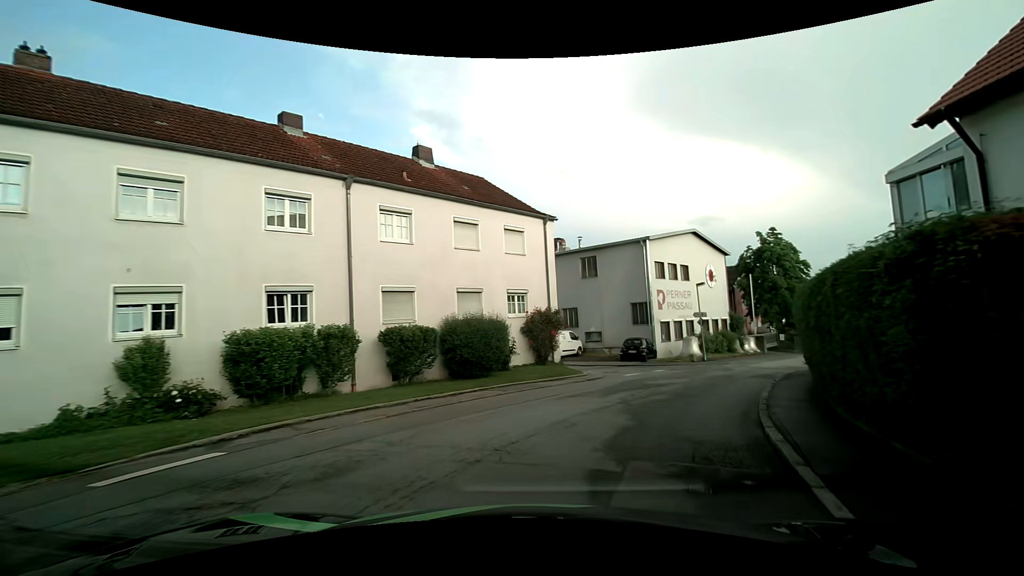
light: Day
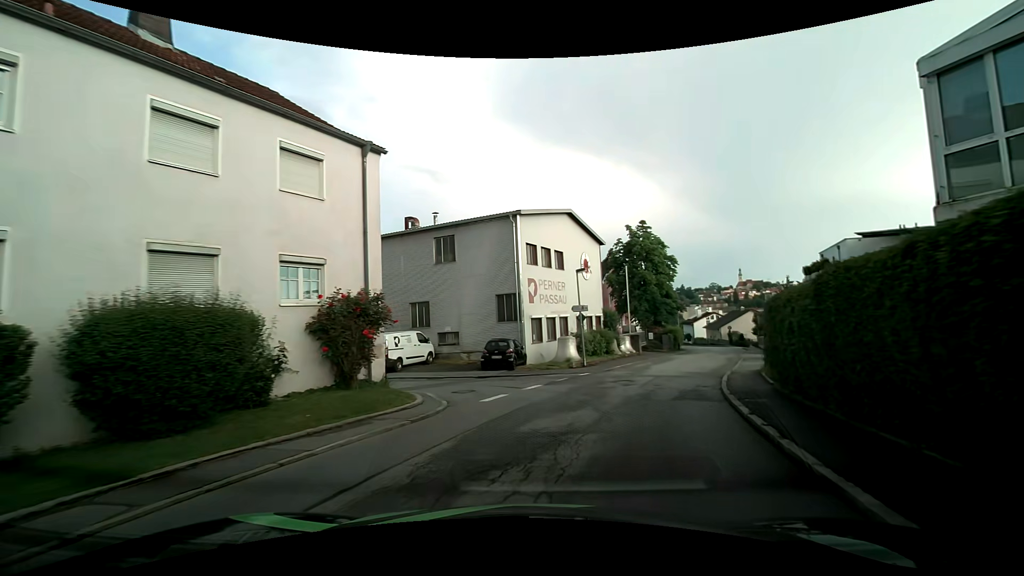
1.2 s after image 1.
(+1.3, +8.3) m; +18°
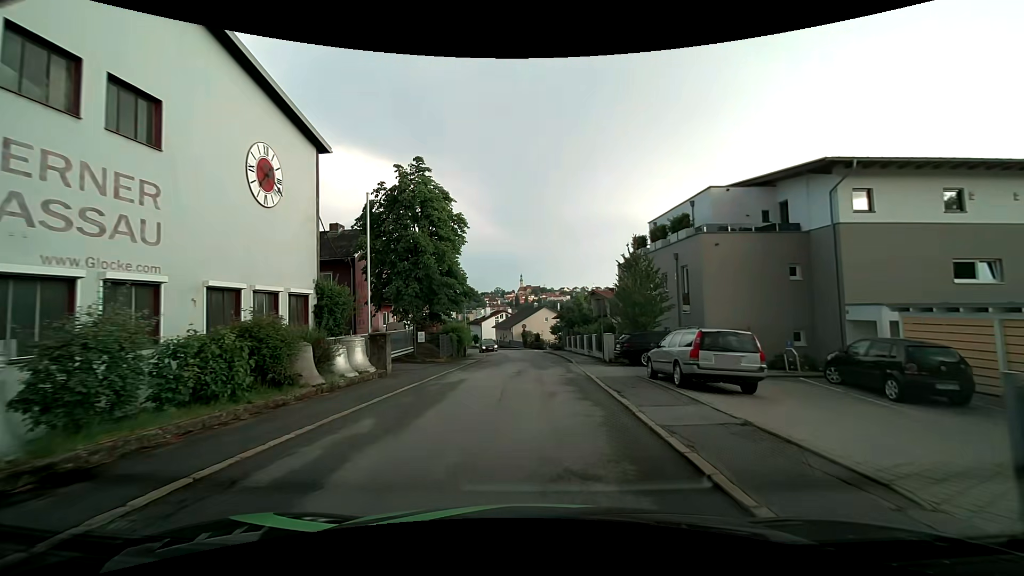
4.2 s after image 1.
(+4.5, +20.0) m; +22°
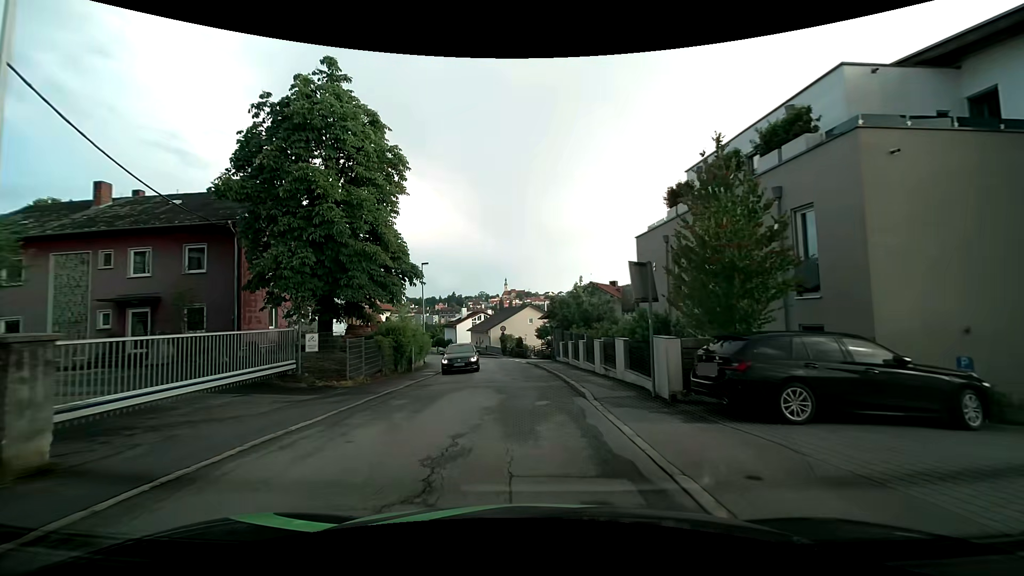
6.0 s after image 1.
(+0.3, +12.7) m; +2°
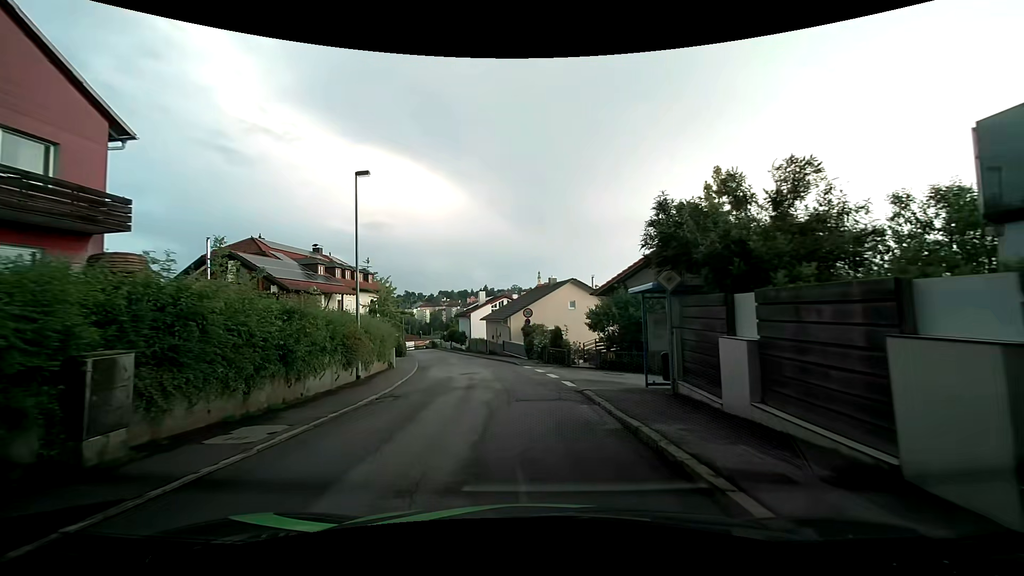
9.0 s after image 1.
(-0.7, +21.2) m; -4°
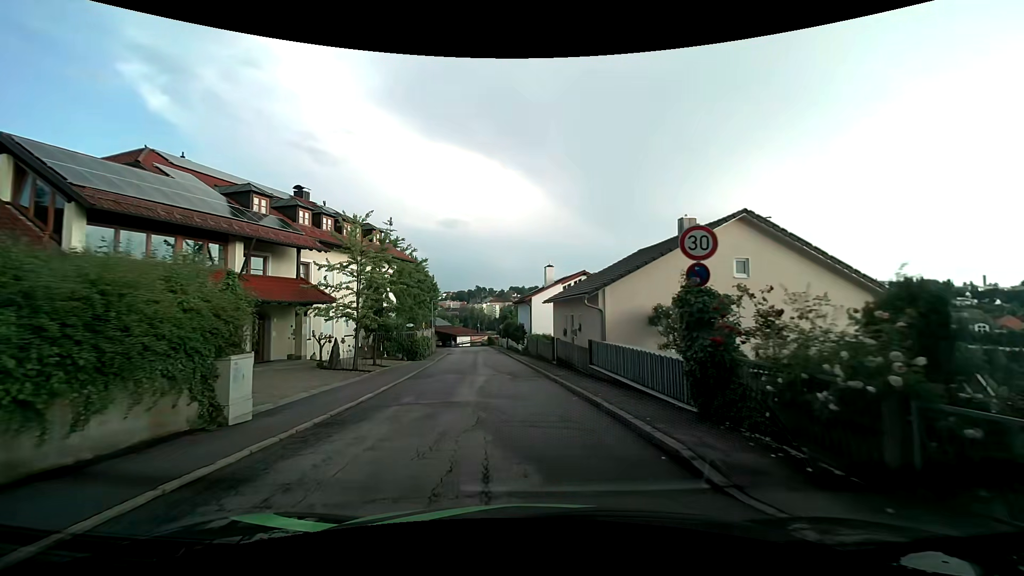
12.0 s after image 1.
(-1.5, +21.4) m; -6°
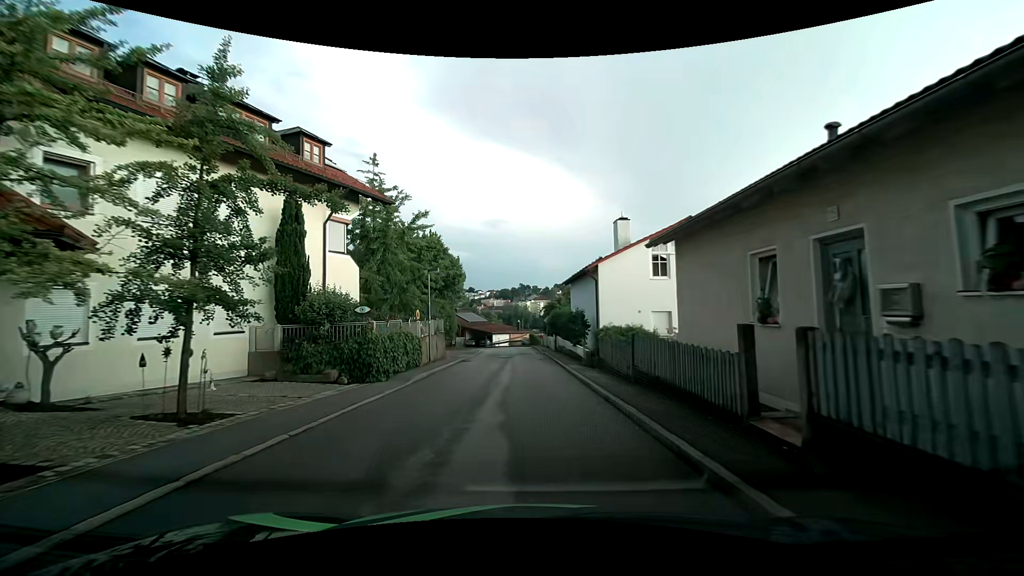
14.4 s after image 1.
(-1.5, +17.6) m; -7°
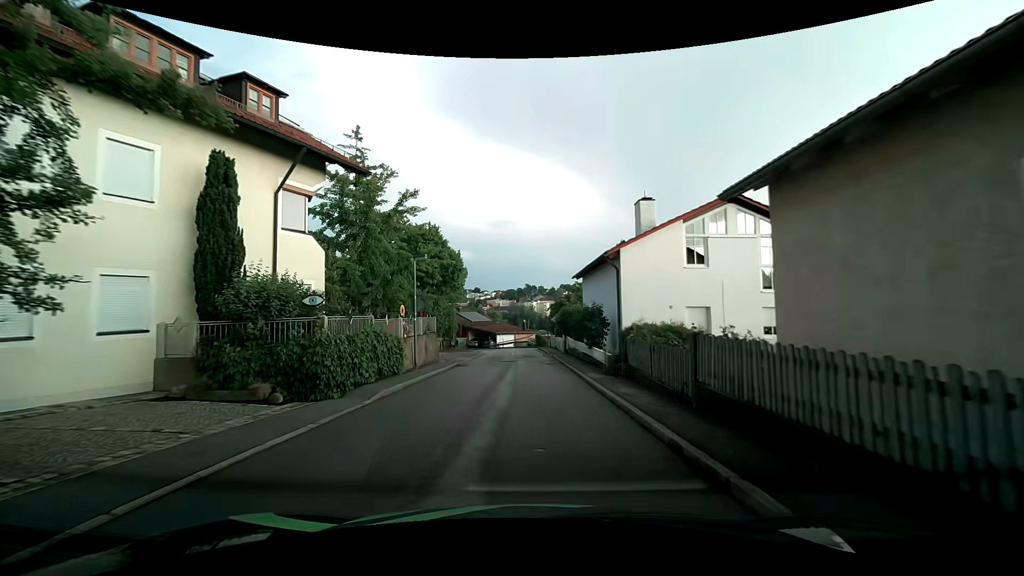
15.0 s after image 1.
(0.0, +4.4) m; 0°
(0, +10) (0, +20) (0, +30) (-1, +40) (-1, +50) (-2, +60) (-6, +69) (-13, +76) (-22, +80) (-31, +84) m
